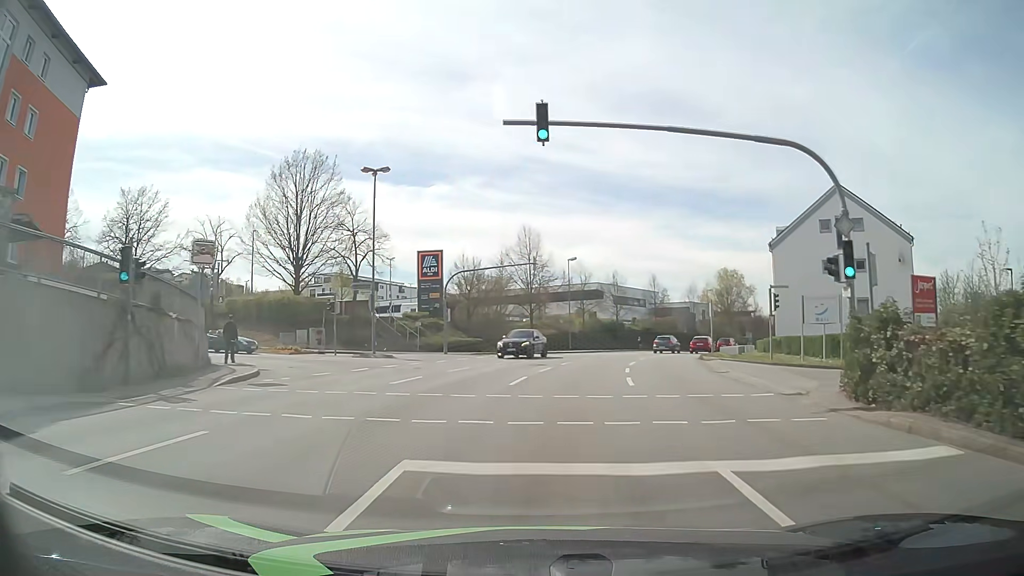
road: tertiary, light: Day
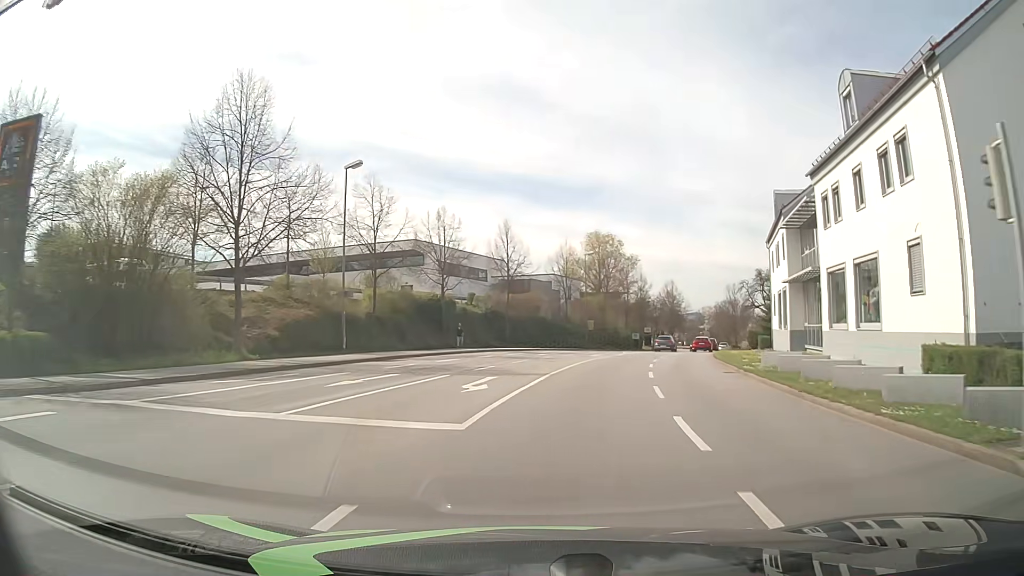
(+4.5, +38.5) m; +14°
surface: asphalt
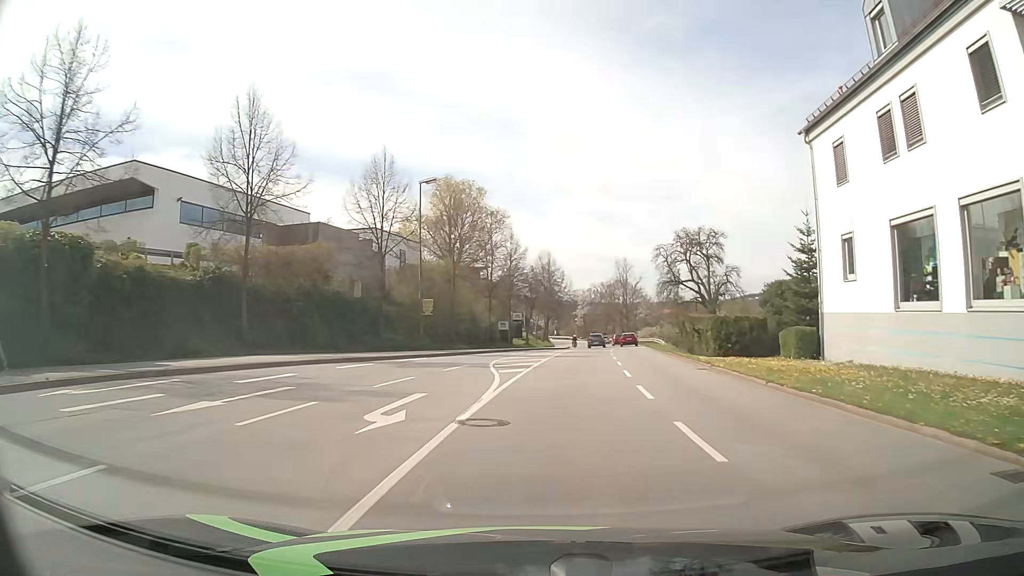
(+3.4, +31.1) m; +12°
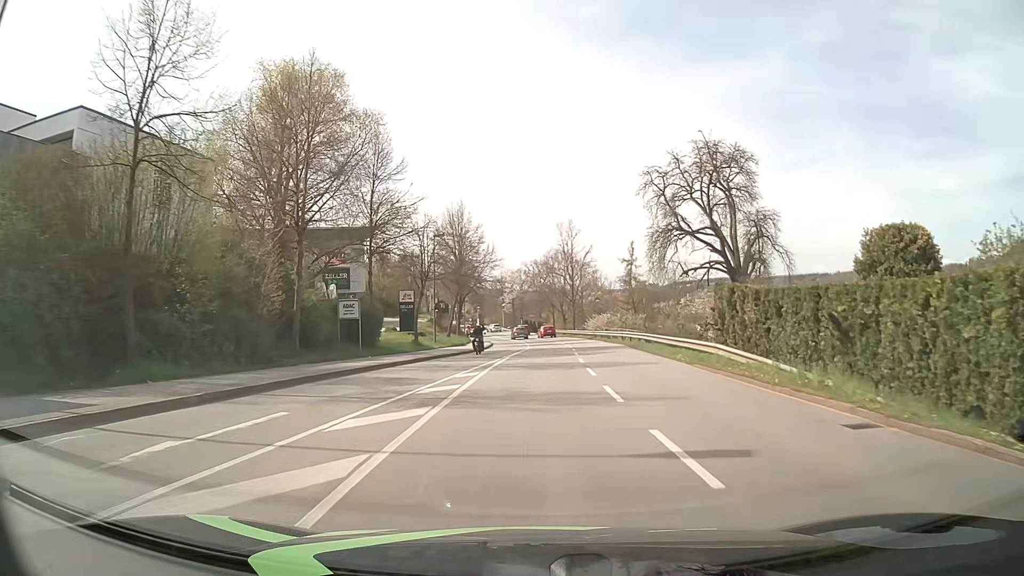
(+1.8, +31.2) m; +6°
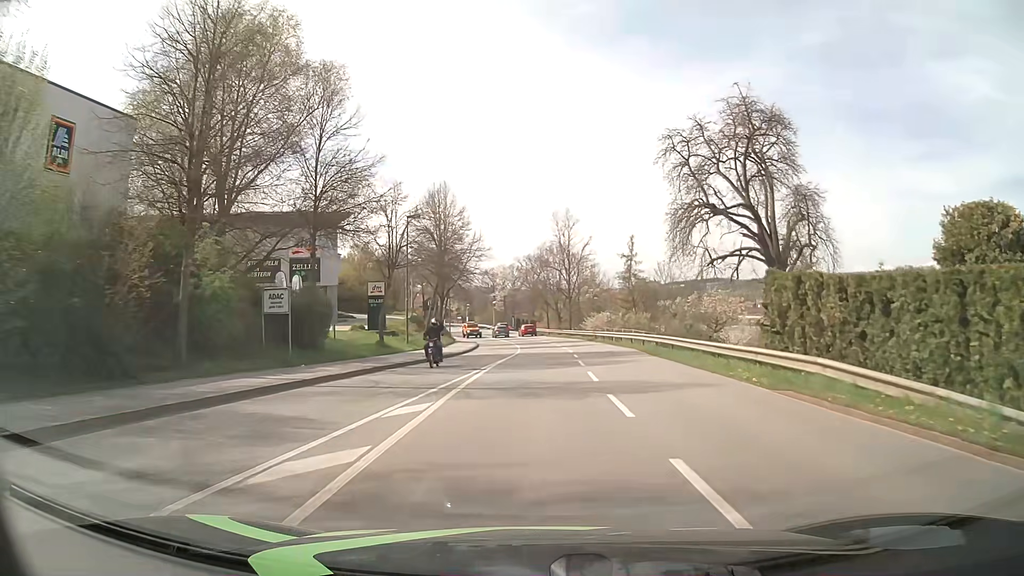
(0.0, +7.8) m; +1°
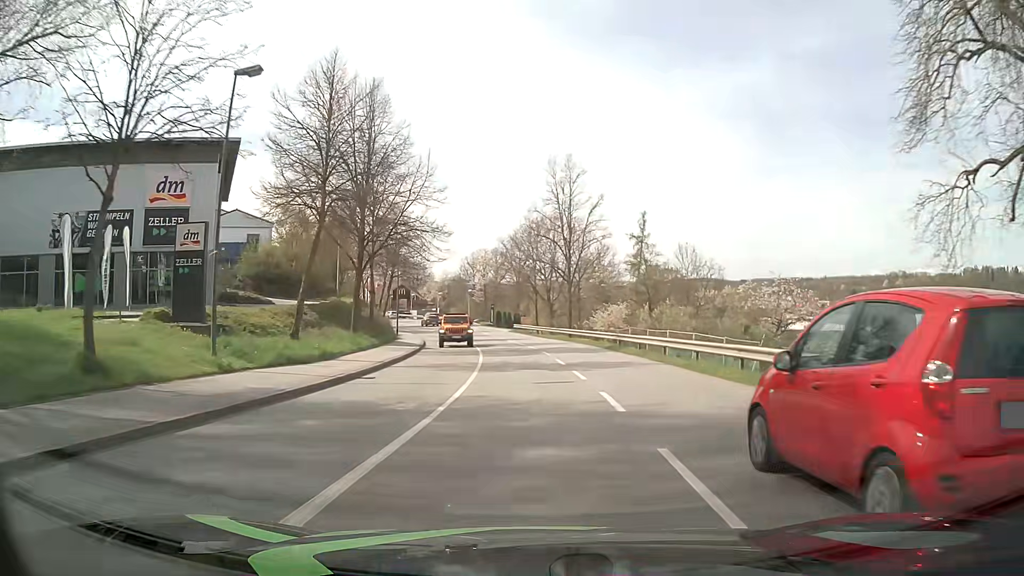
(+0.3, +23.4) m; +1°
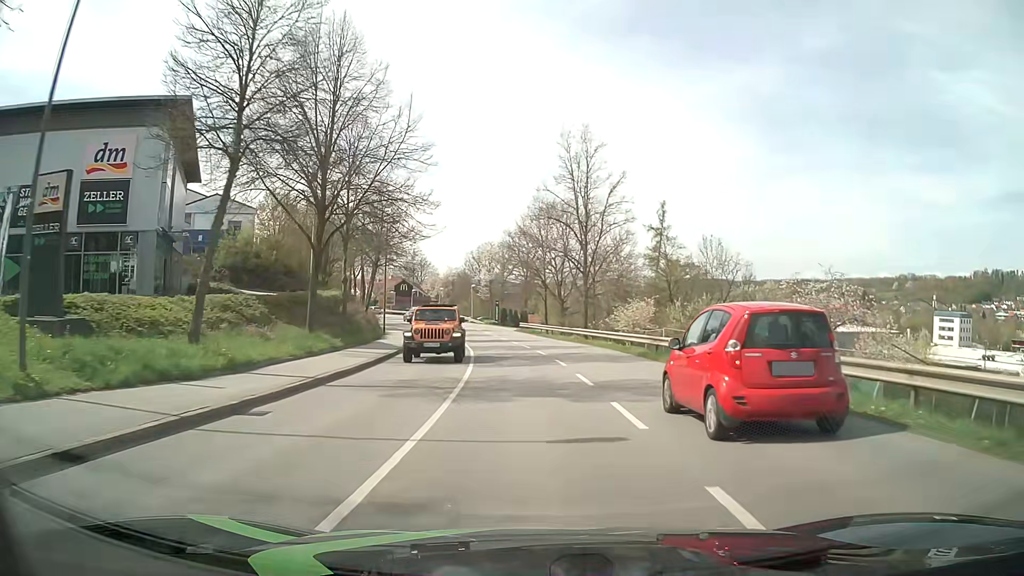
(0.0, +7.8) m; -1°
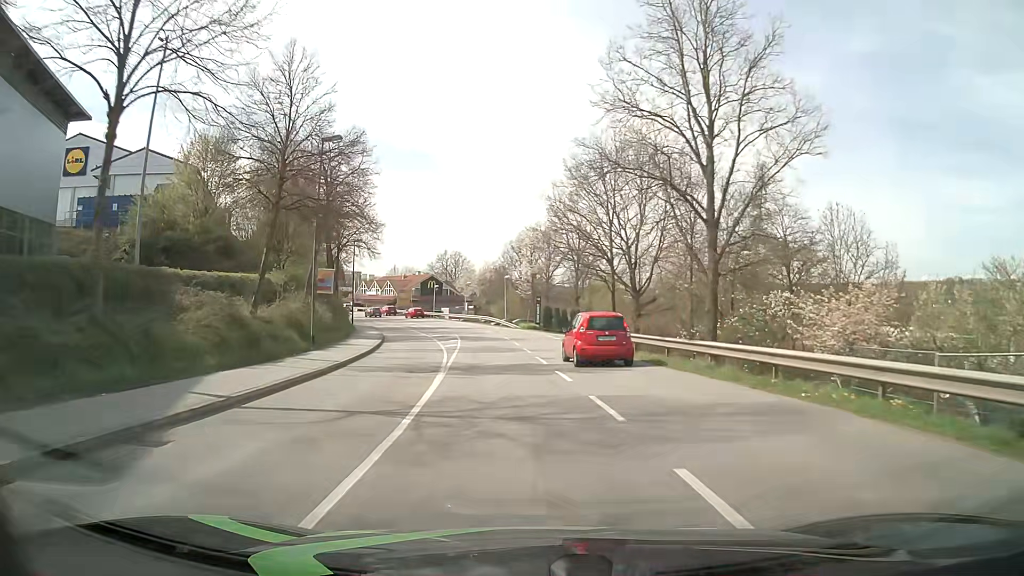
(-0.5, +23.2) m; -4°
(0, +10) (-1, +20) (-2, +30) (-3, +40) (-5, +50) (-7, +59) (-10, +69) (-13, +78) (-17, +88) (-22, +97) m
